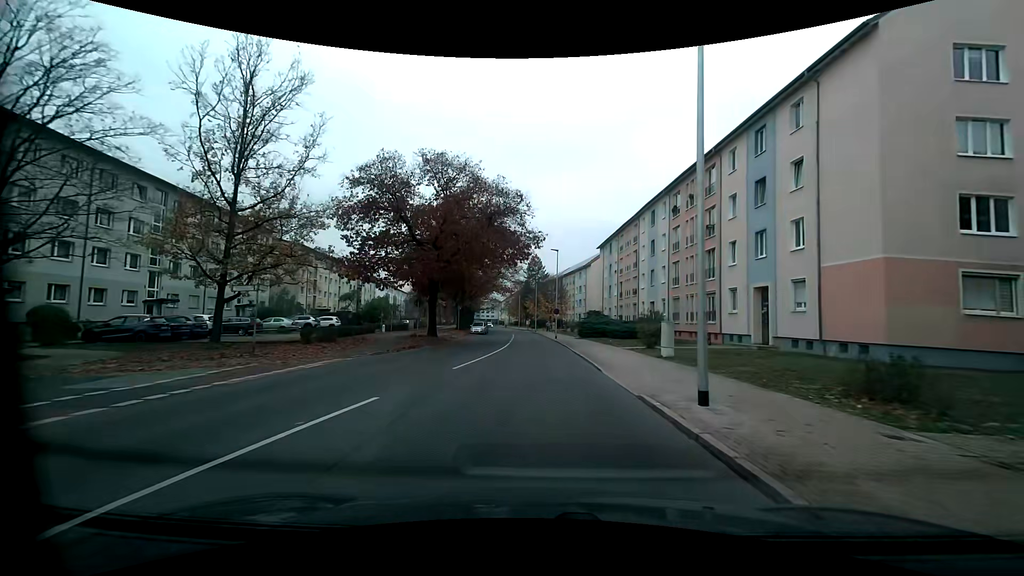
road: tertiary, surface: asphalt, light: Day
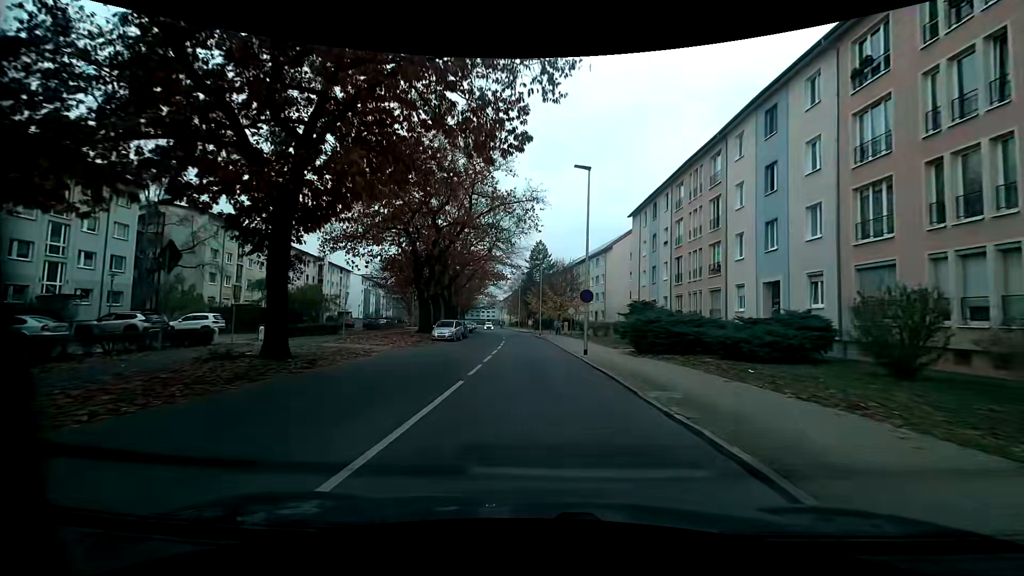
(0.0, +24.5) m; -1°
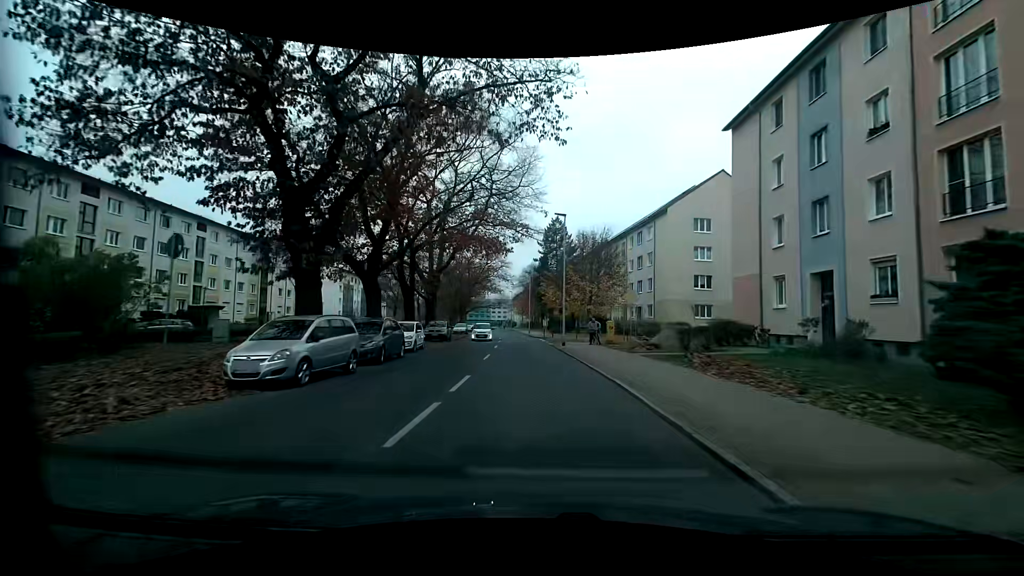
(+0.1, +25.8) m; -1°
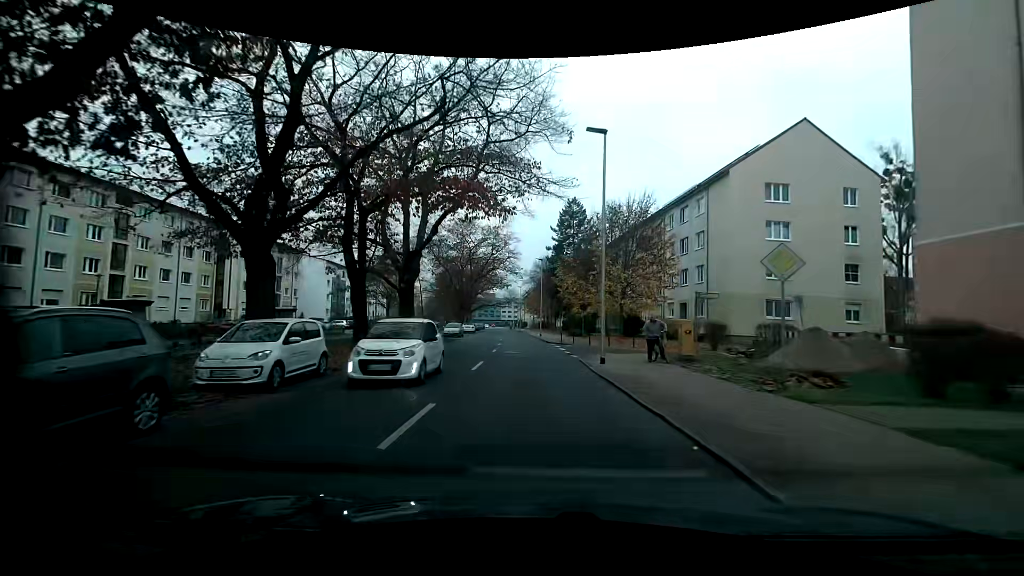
(-0.1, +13.7) m; -1°
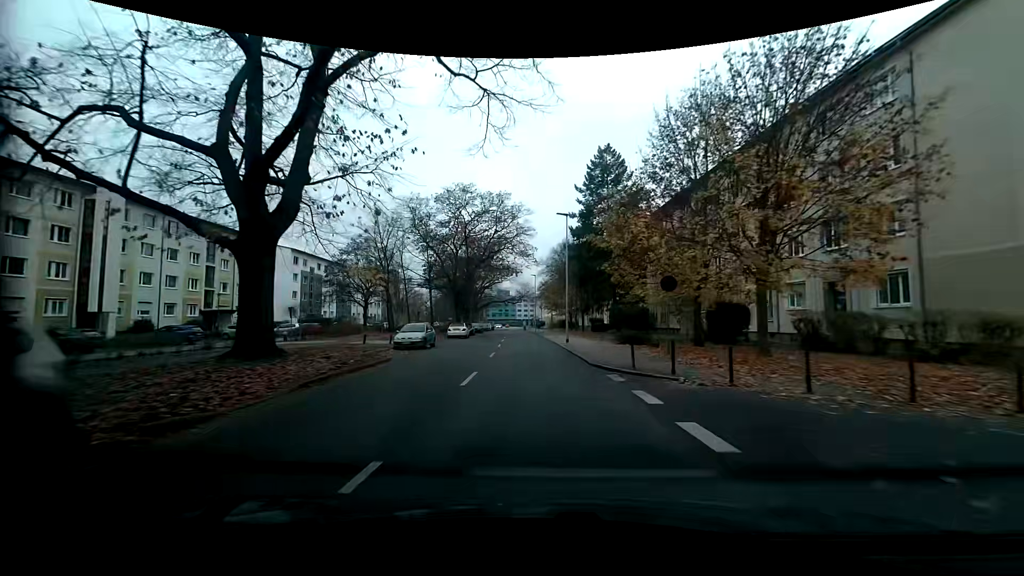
(-0.3, +21.5) m; -1°
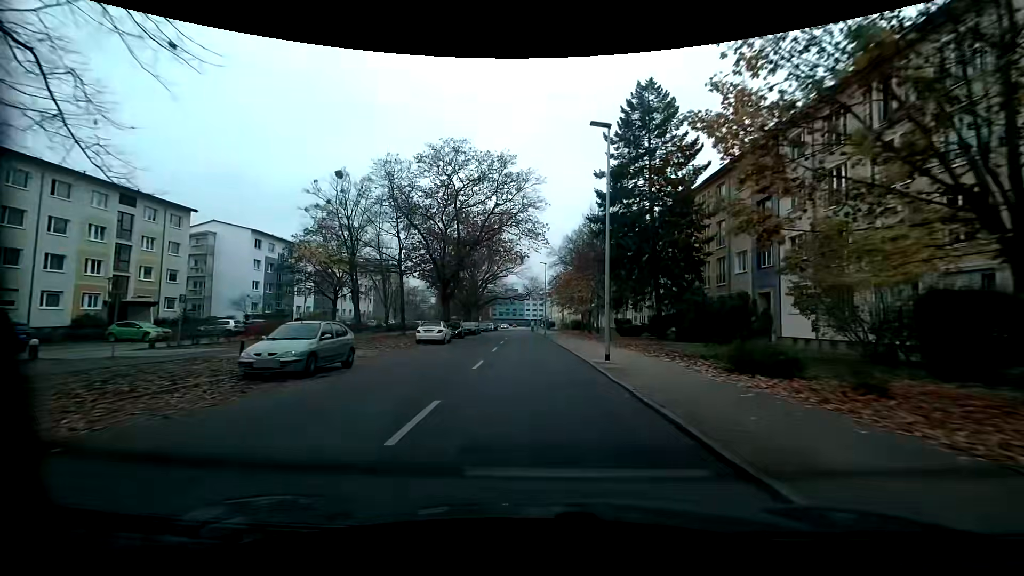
(-0.4, +14.6) m; -2°
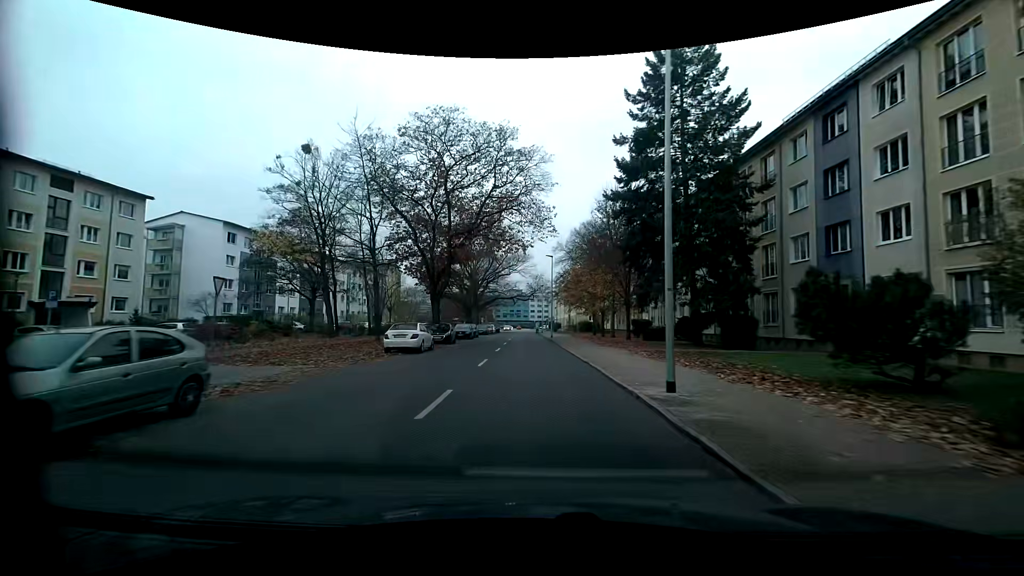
(0.0, +7.3) m; 0°
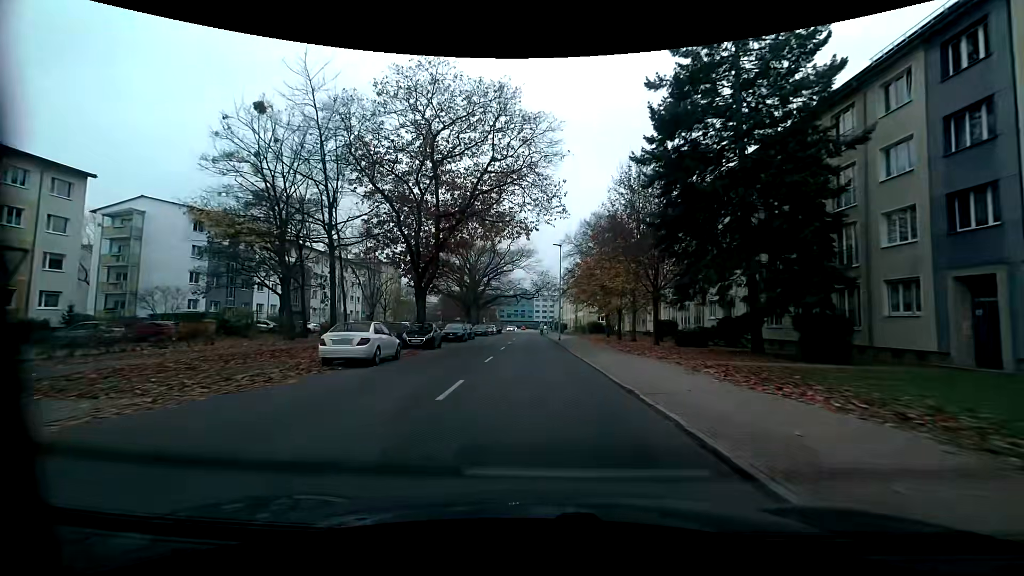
(0.0, +7.3) m; -1°
(0, +10) (0, +20) (0, +30) (0, +40) (0, +50) (-1, +60) (-1, +70) (-1, +80) (-1, +90) (-1, +100) m
